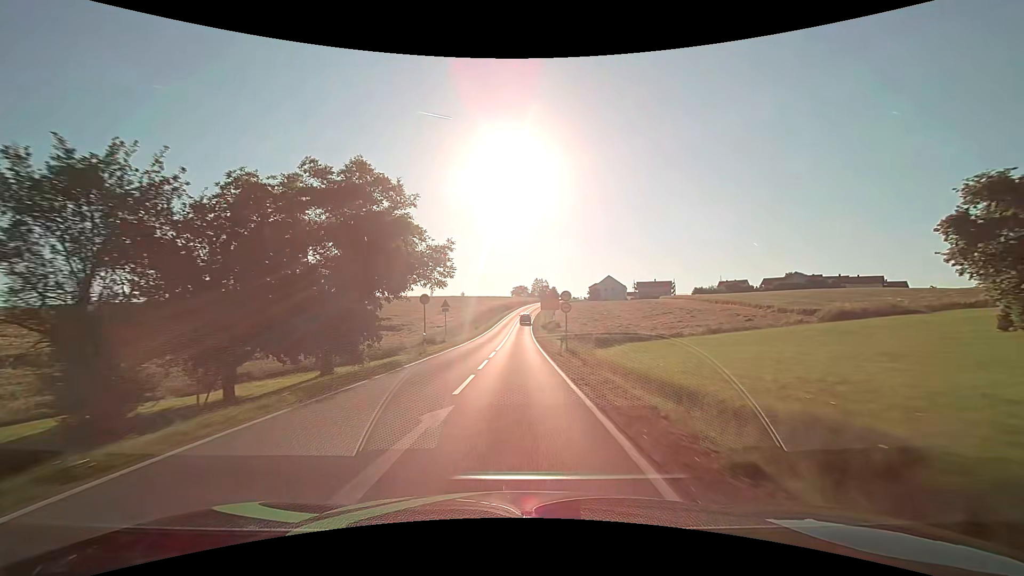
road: secondary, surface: asphalt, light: Day
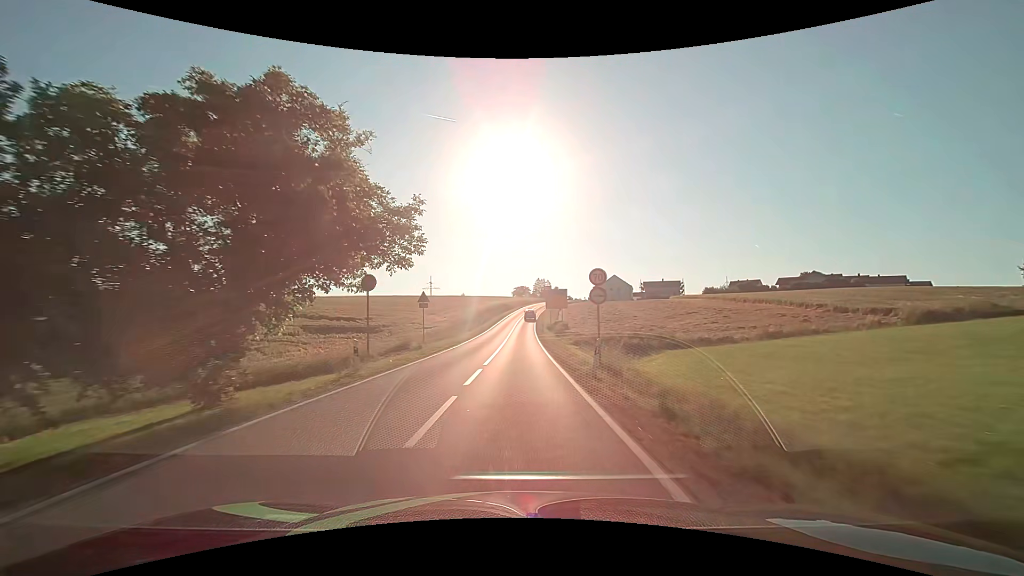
(0.0, +10.7) m; 0°
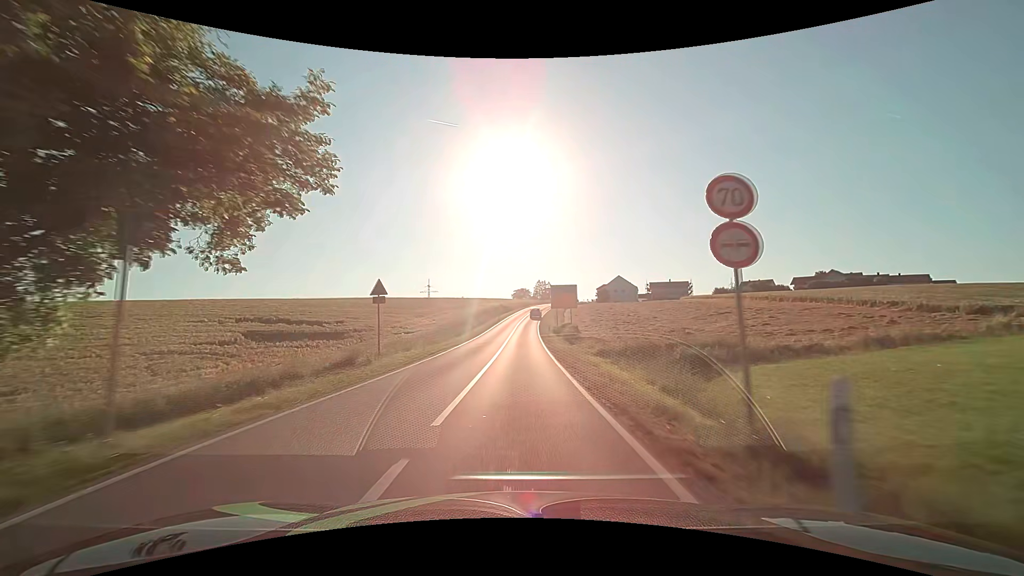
(0.0, +10.7) m; 0°
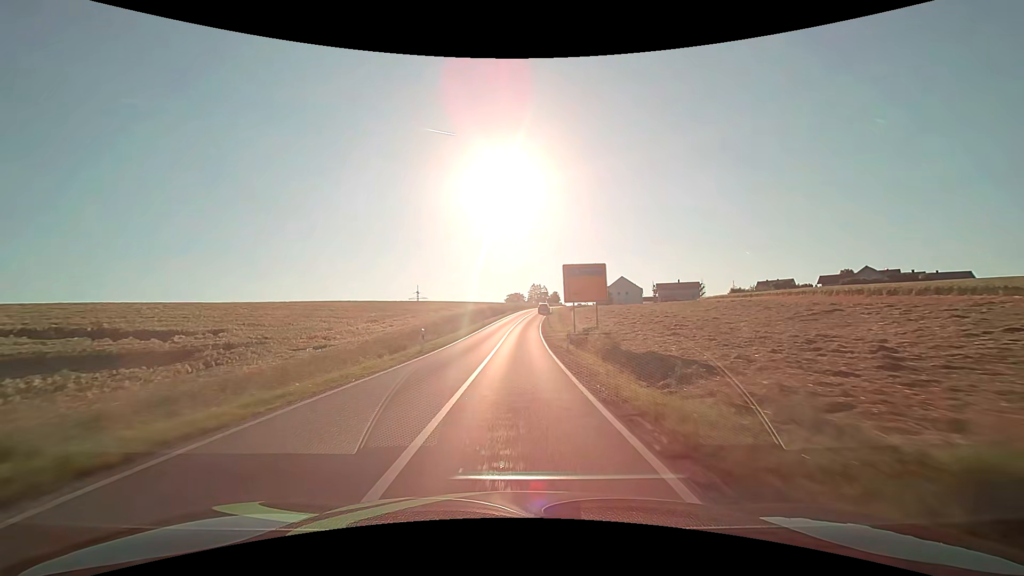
(+0.1, +21.3) m; +1°
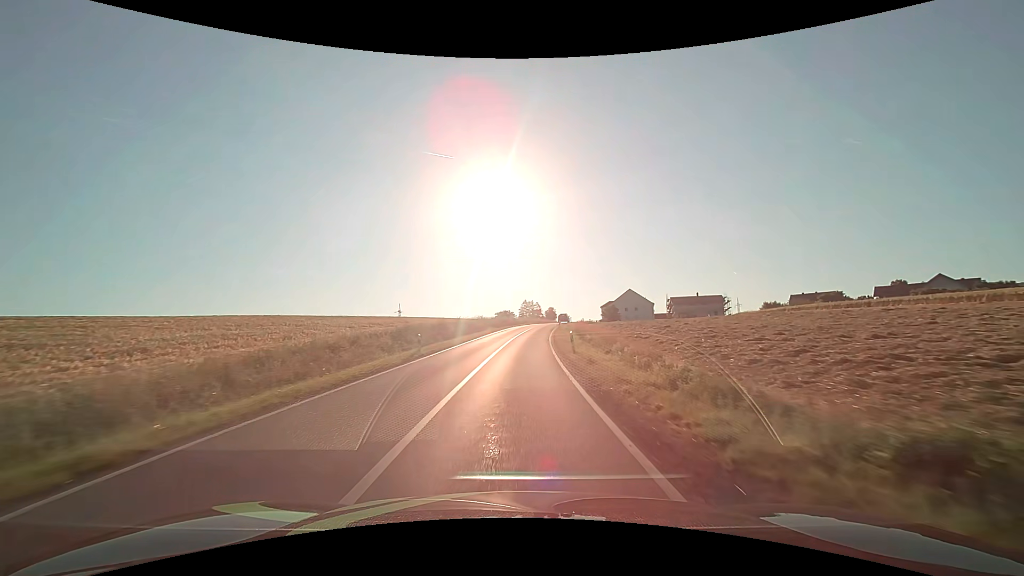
(+0.2, +31.5) m; +1°
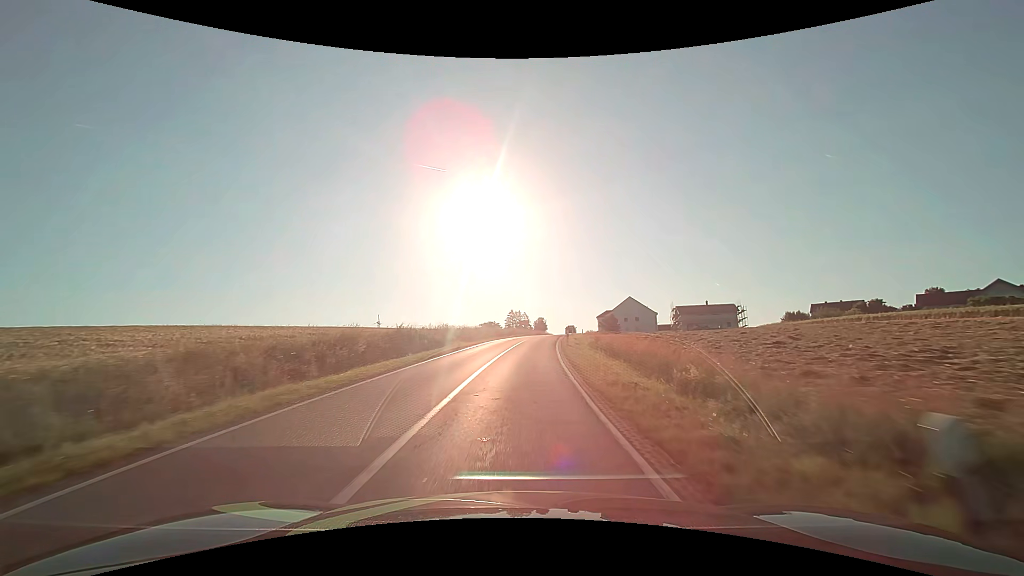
(+0.3, +20.8) m; +2°
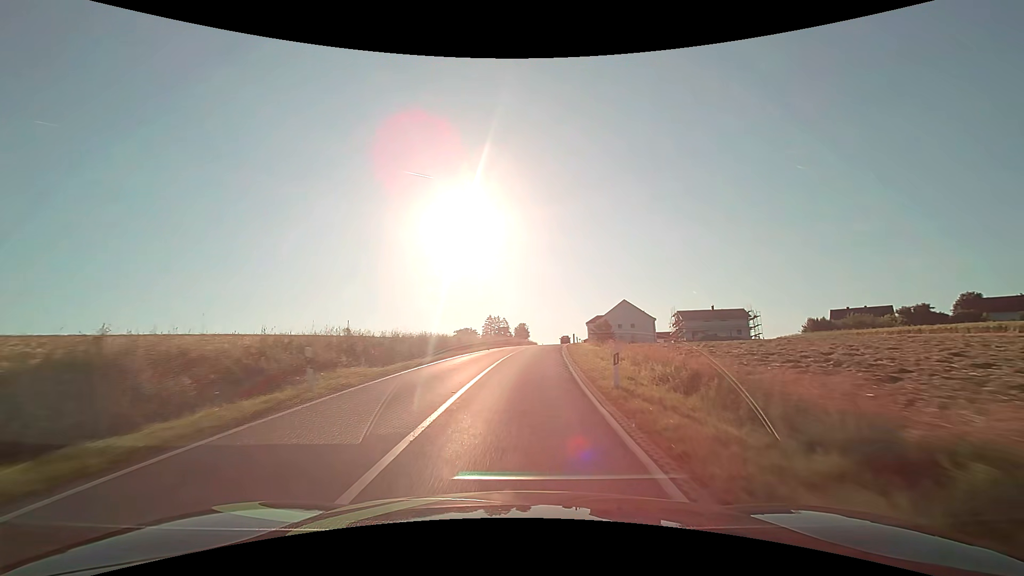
(+0.4, +20.7) m; +2°
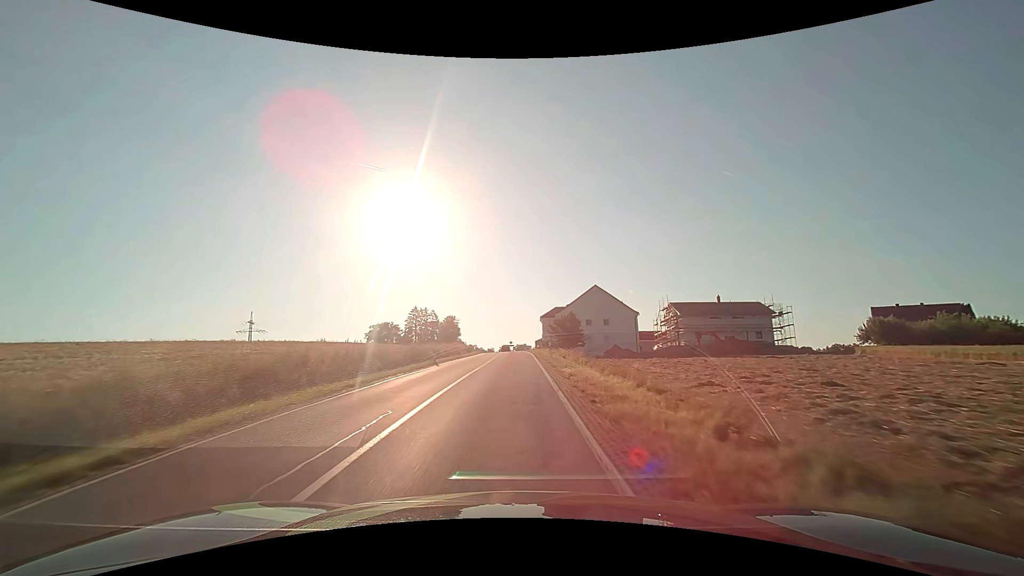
(+2.7, +41.7) m; +7°
(0, +10) (0, +20) (0, +30) (0, +40) (-1, +50) (-1, +60) (-1, +70) (-2, +80) (-2, +90) (-3, +100) m
